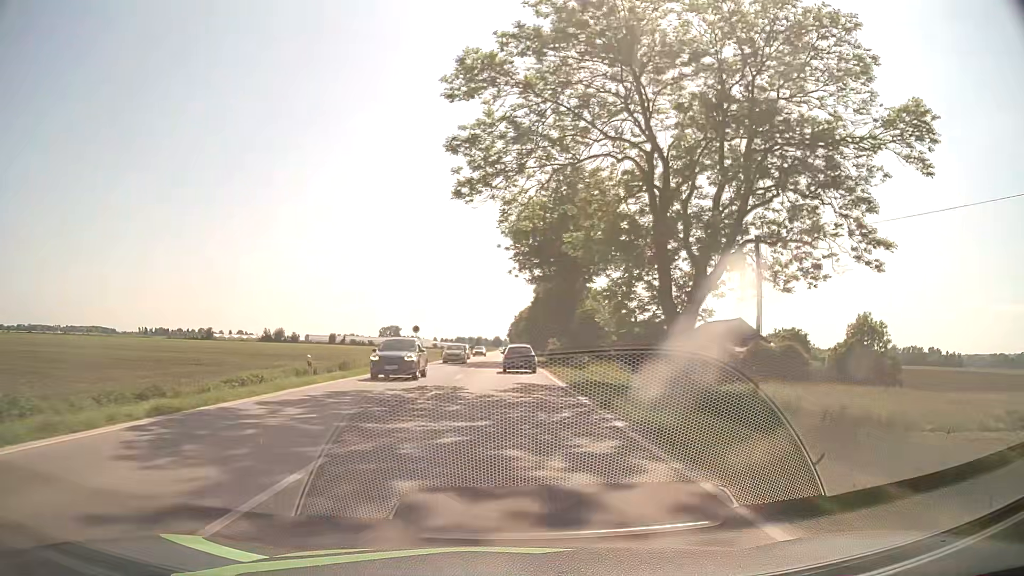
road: primary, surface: asphalt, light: Day
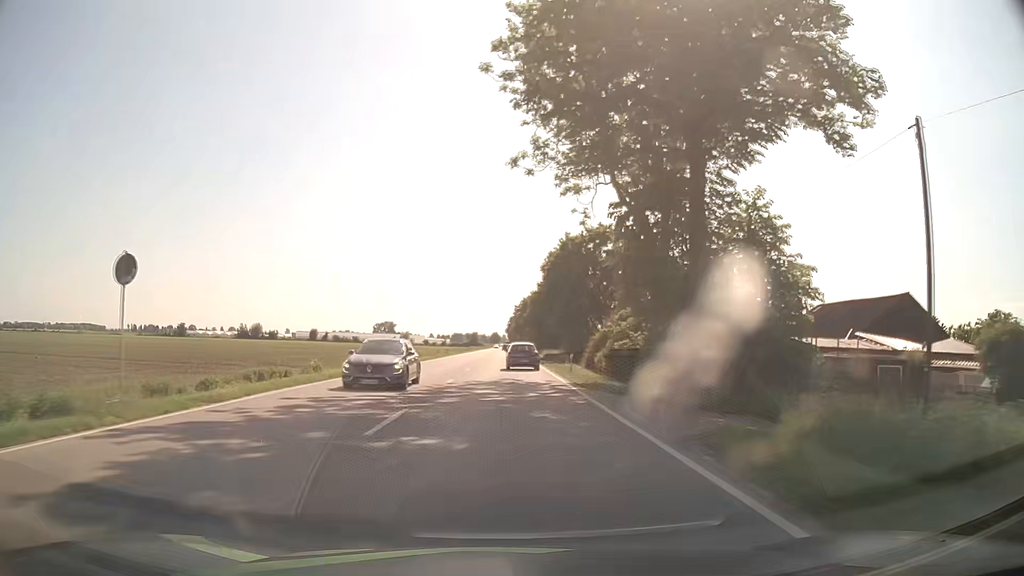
(-0.2, +42.2) m; 0°
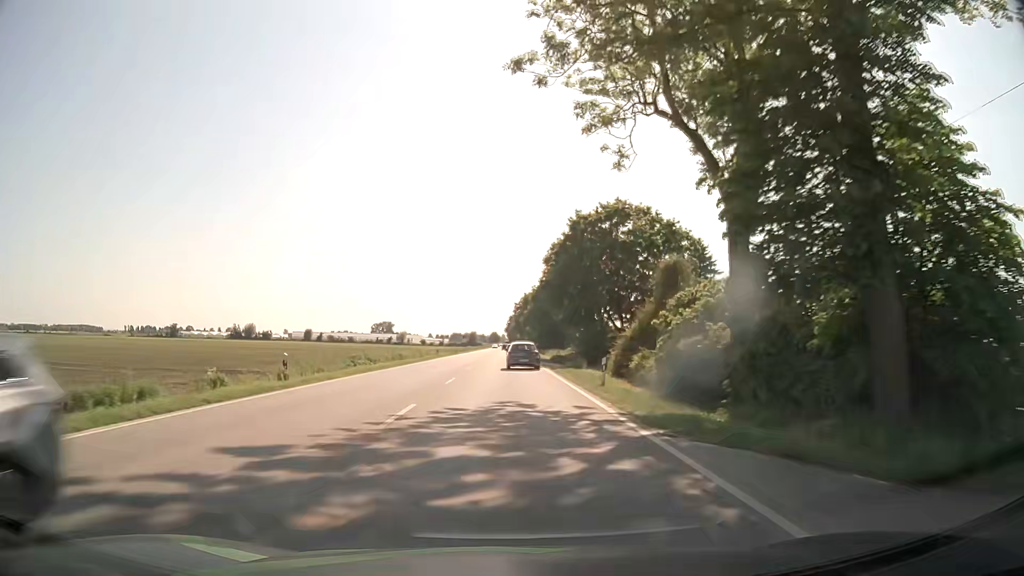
(0.0, +10.7) m; 0°
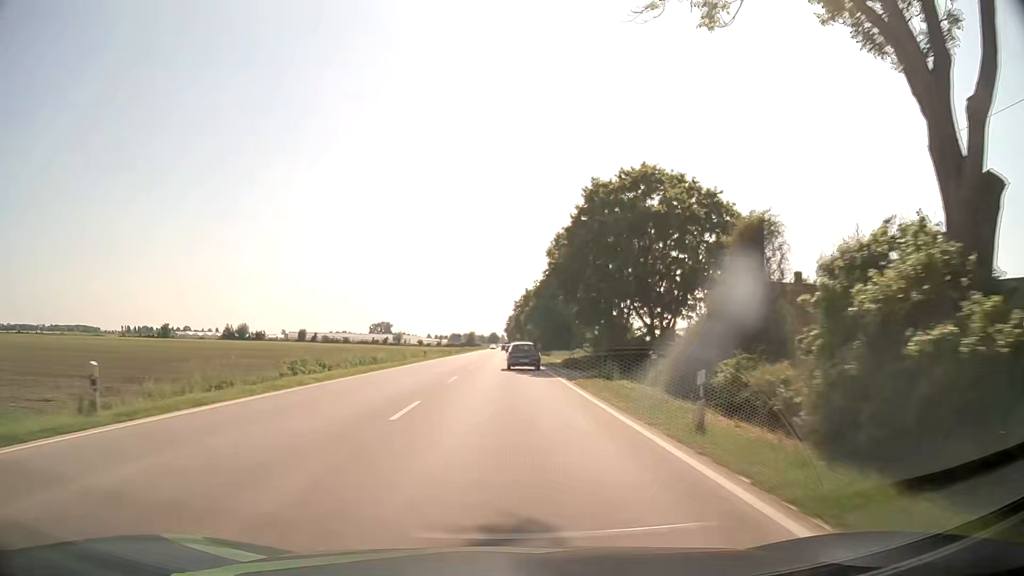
(0.0, +10.8) m; 0°
(0, +10) (0, +20) (0, +30) (0, +40) (0, +50) (0, +60) (0, +70) (0, +80) (0, +90) (0, +100) m
